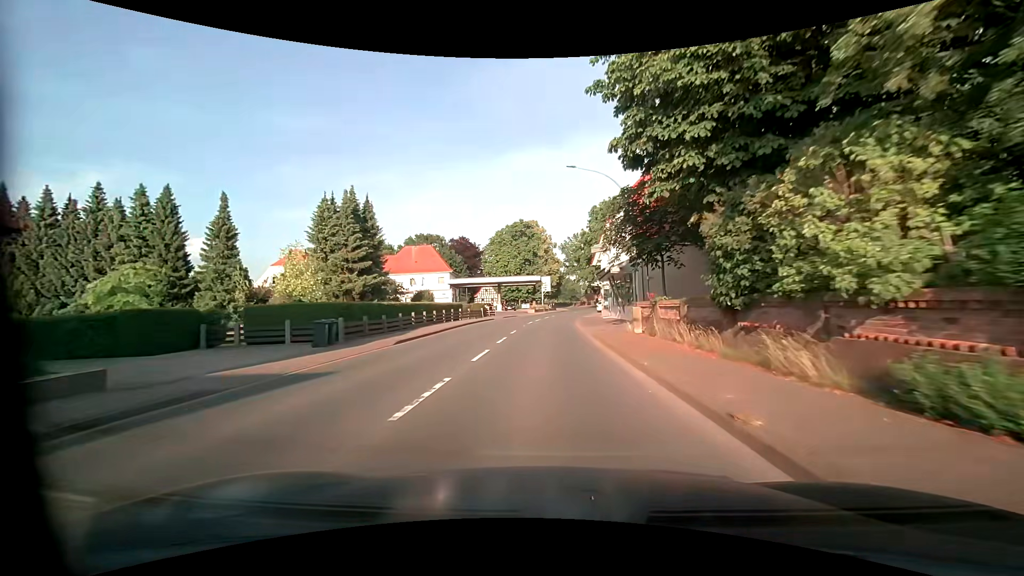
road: primary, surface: asphalt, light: Day
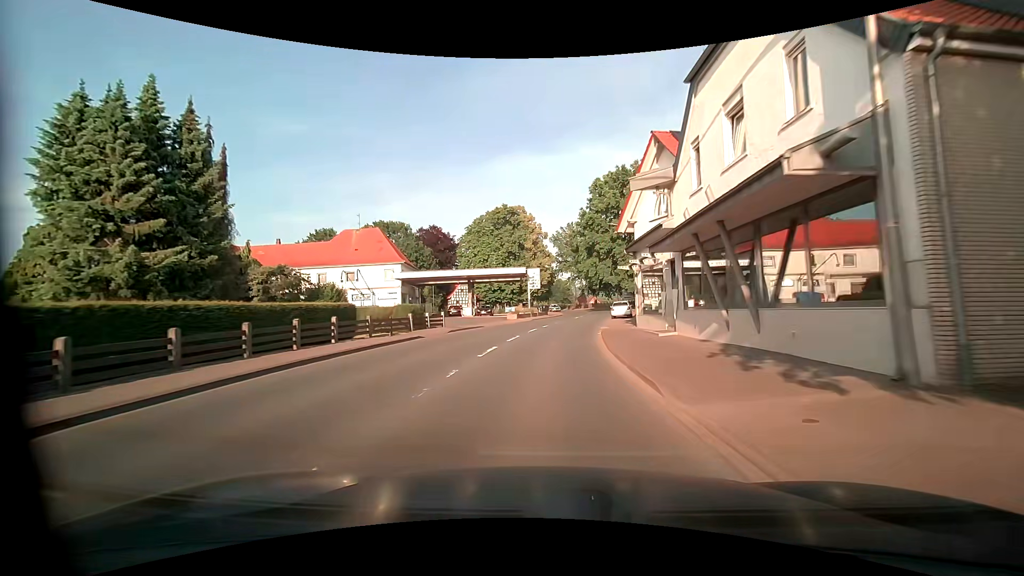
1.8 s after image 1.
(+0.2, +23.3) m; +1°
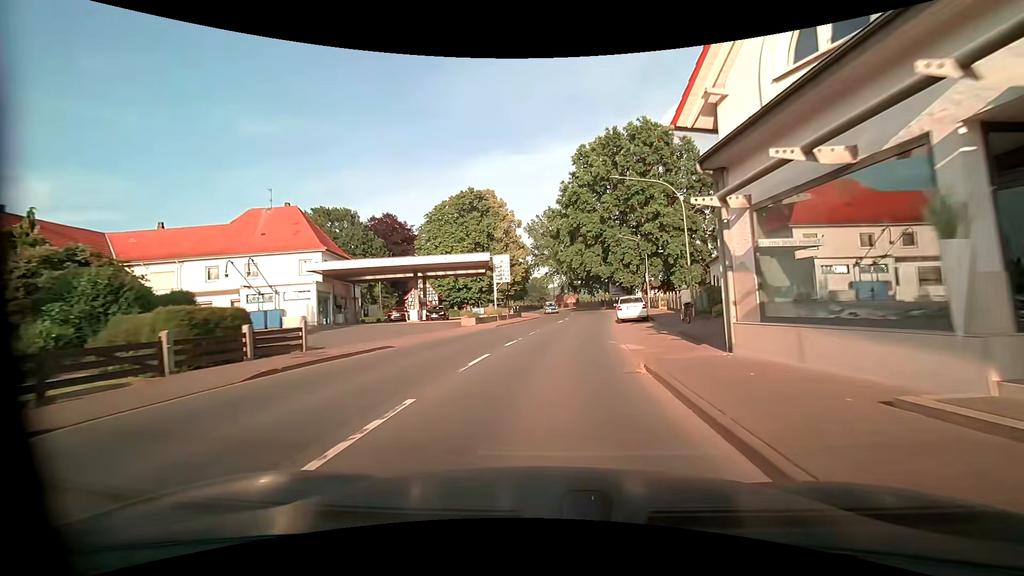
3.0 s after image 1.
(+0.3, +15.5) m; +3°
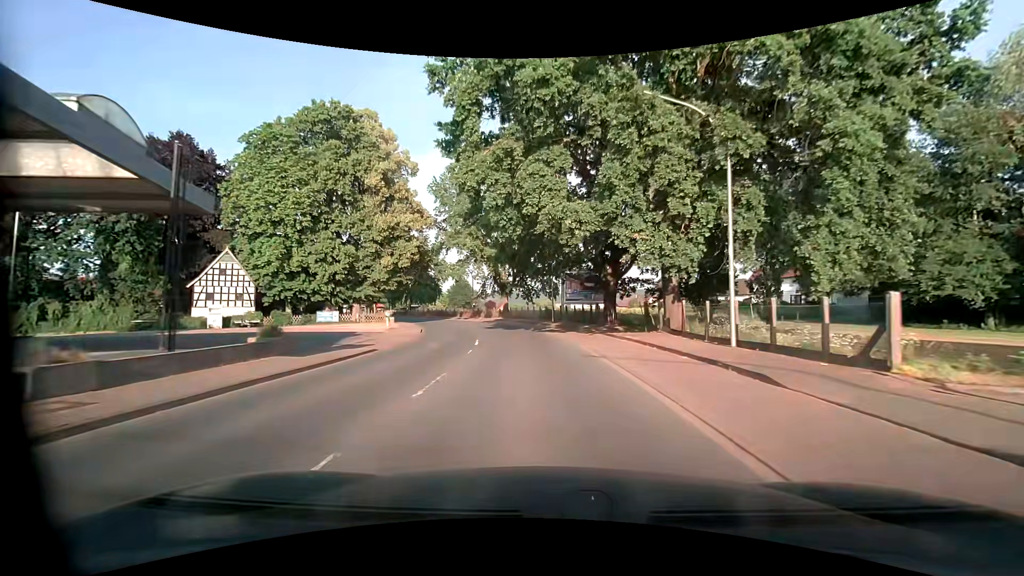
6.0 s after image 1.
(+3.2, +38.2) m; +8°
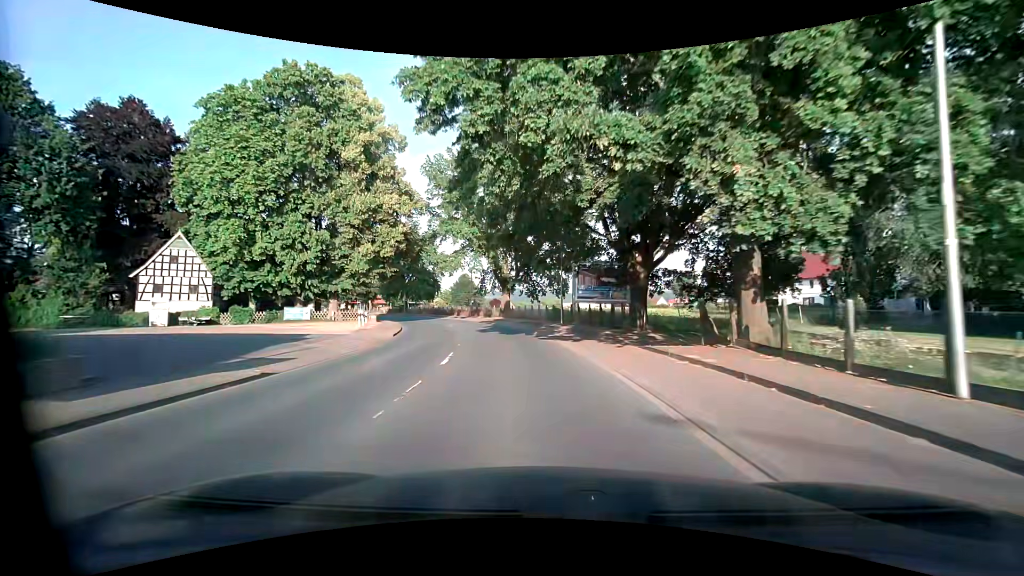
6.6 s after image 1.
(0.0, +7.7) m; -1°
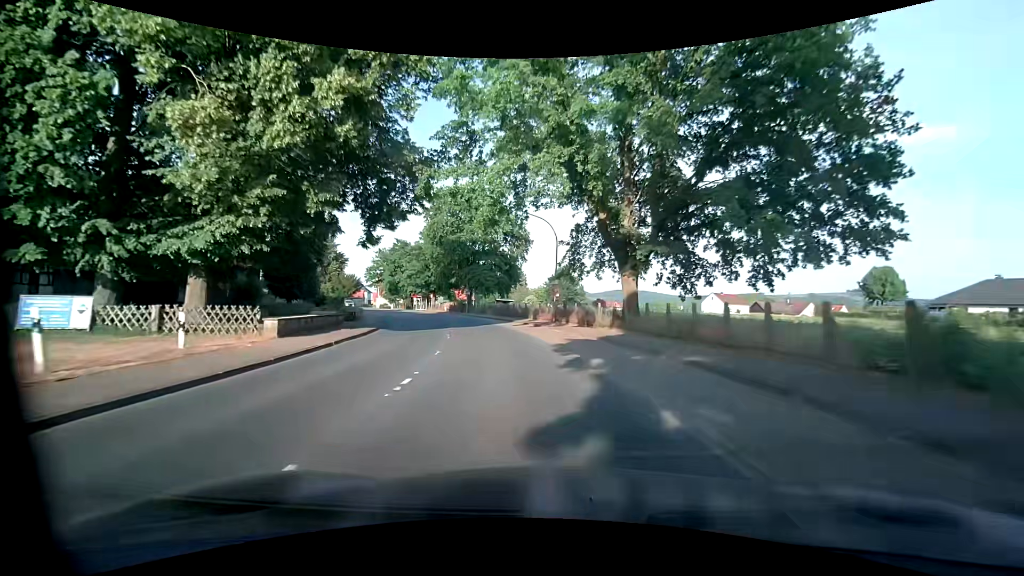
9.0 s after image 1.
(-2.7, +30.4) m; -11°
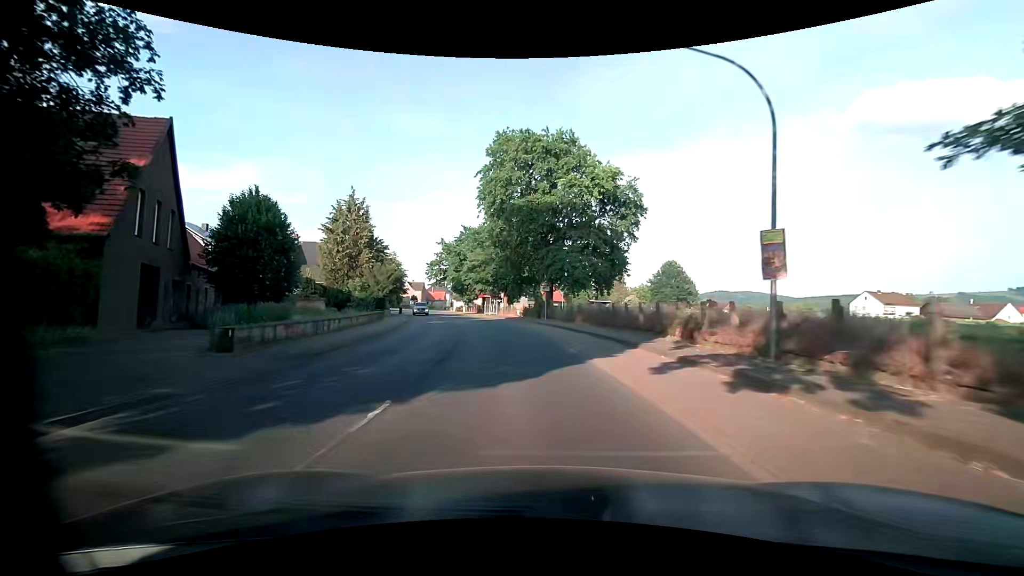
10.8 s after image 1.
(-2.2, +22.2) m; -10°
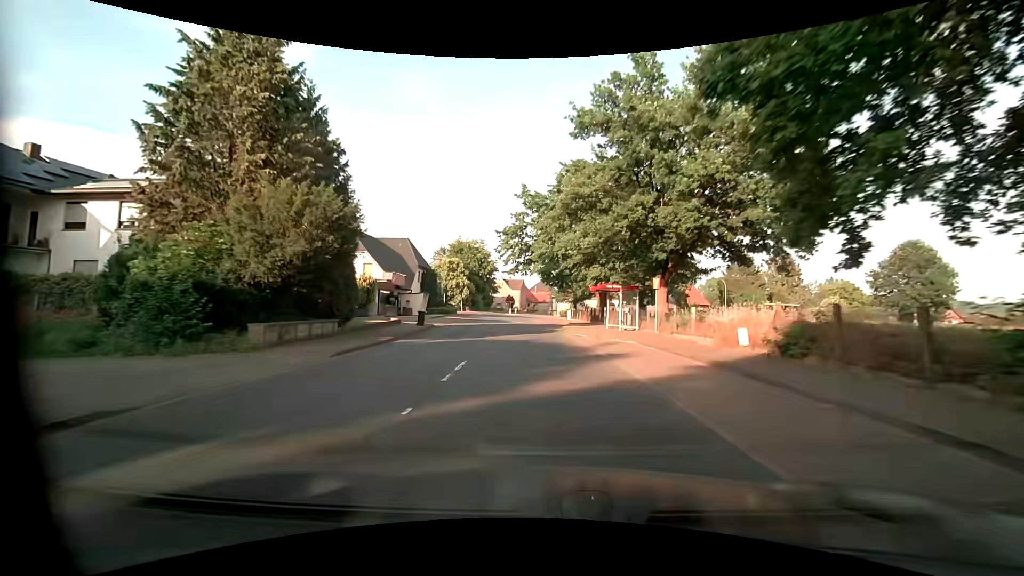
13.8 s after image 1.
(-5.2, +37.5) m; -14°
(0, +10) (-1, +20) (-1, +30) (-2, +40) (-3, +50) (-3, +60) (-4, +70) (-4, +80) (-4, +90) (-4, +100) m
